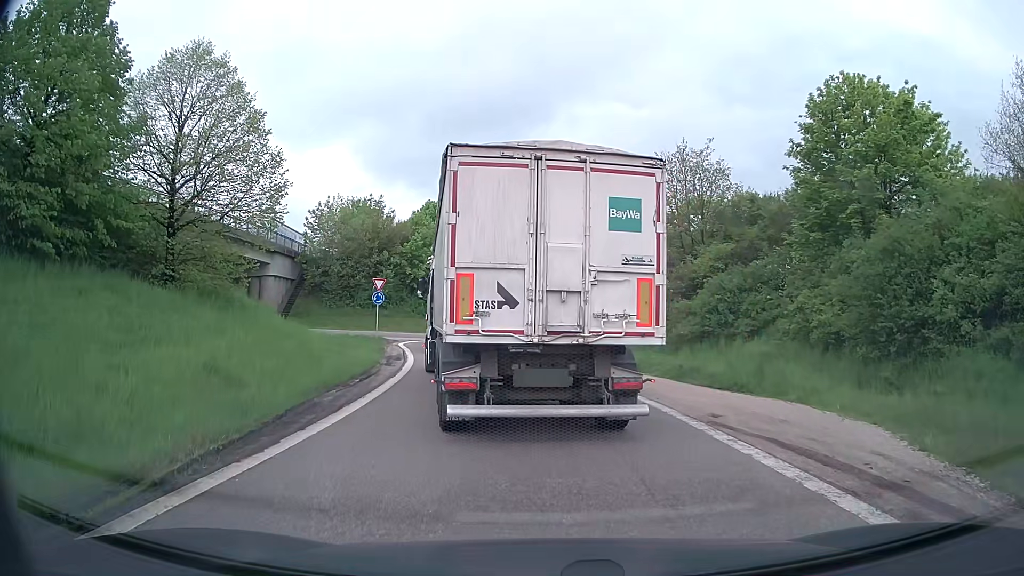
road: trunk_link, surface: asphalt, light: Day
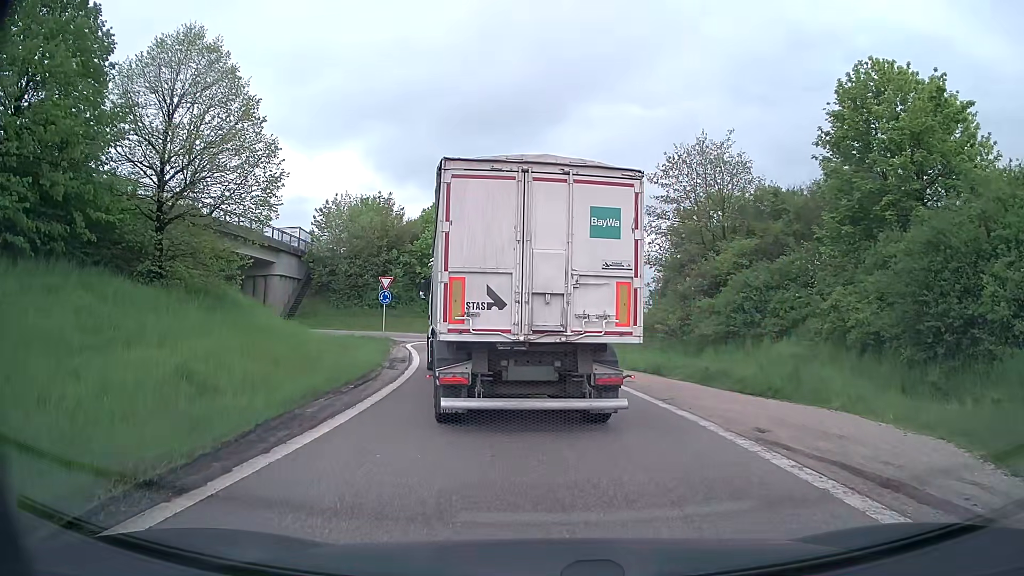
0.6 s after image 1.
(0.0, +1.8) m; -1°
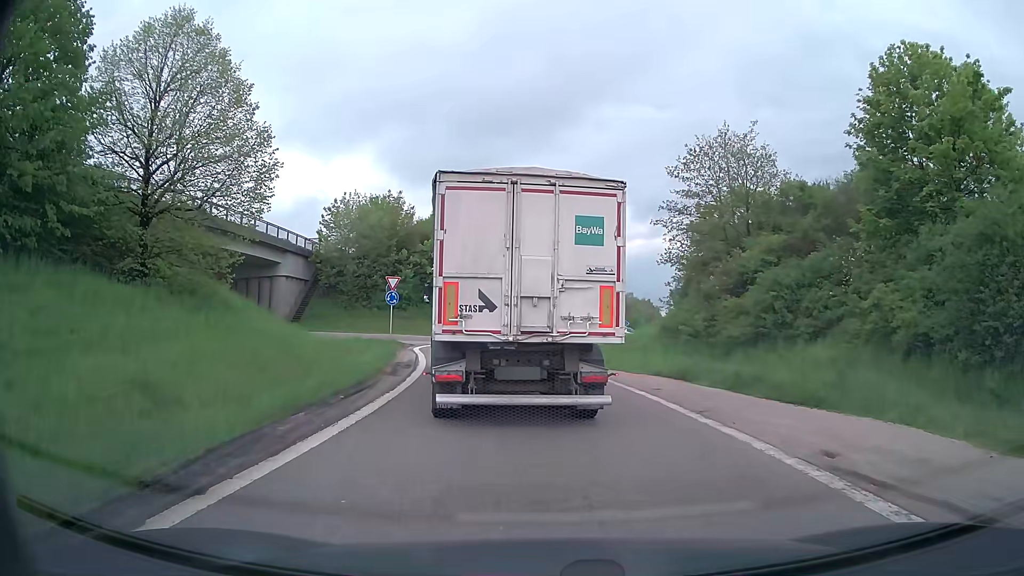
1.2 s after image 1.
(0.0, +2.0) m; -2°
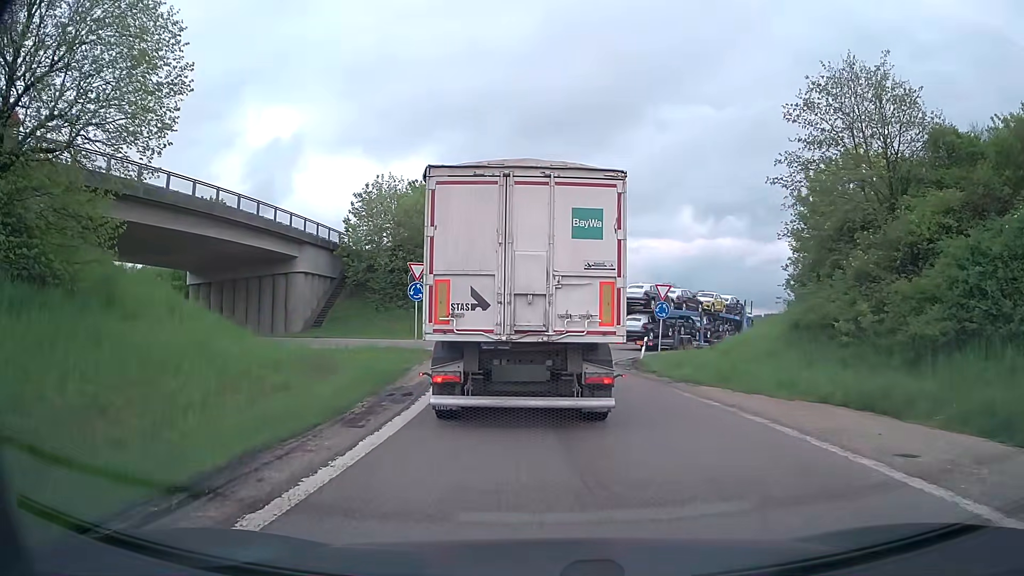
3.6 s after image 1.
(-0.4, +9.8) m; -5°
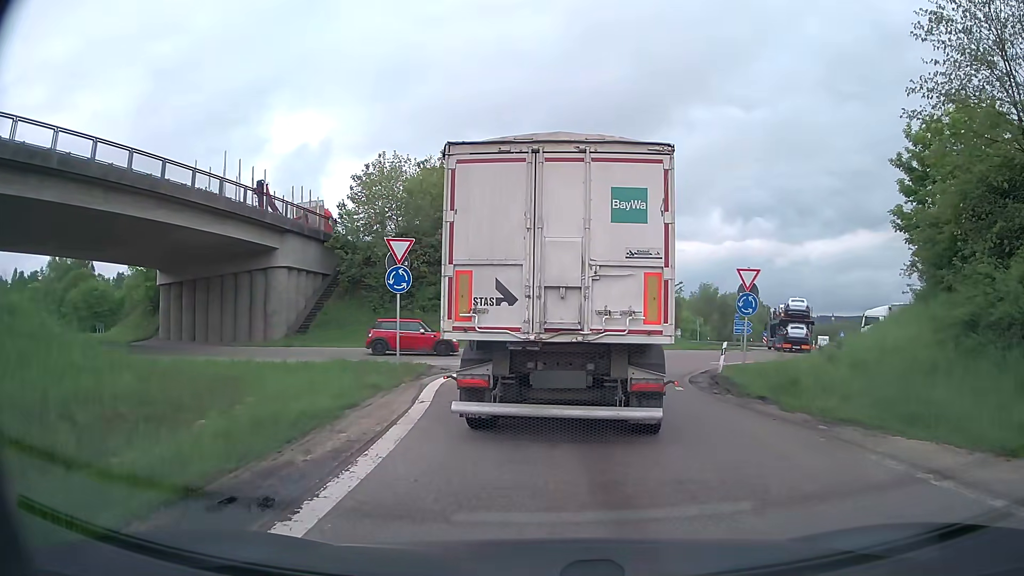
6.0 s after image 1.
(-0.3, +8.6) m; -2°
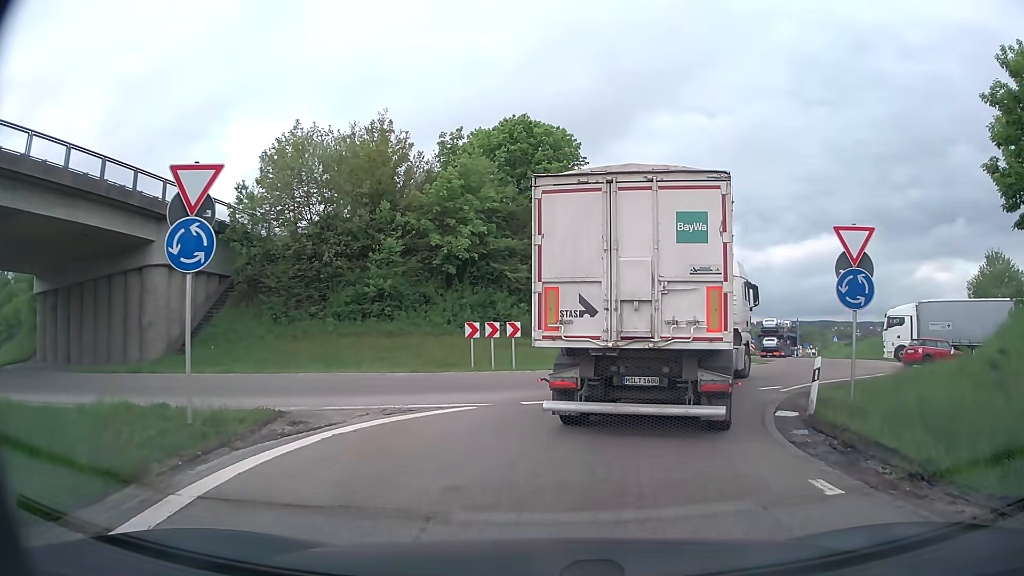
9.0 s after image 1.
(+0.2, +10.3) m; +3°
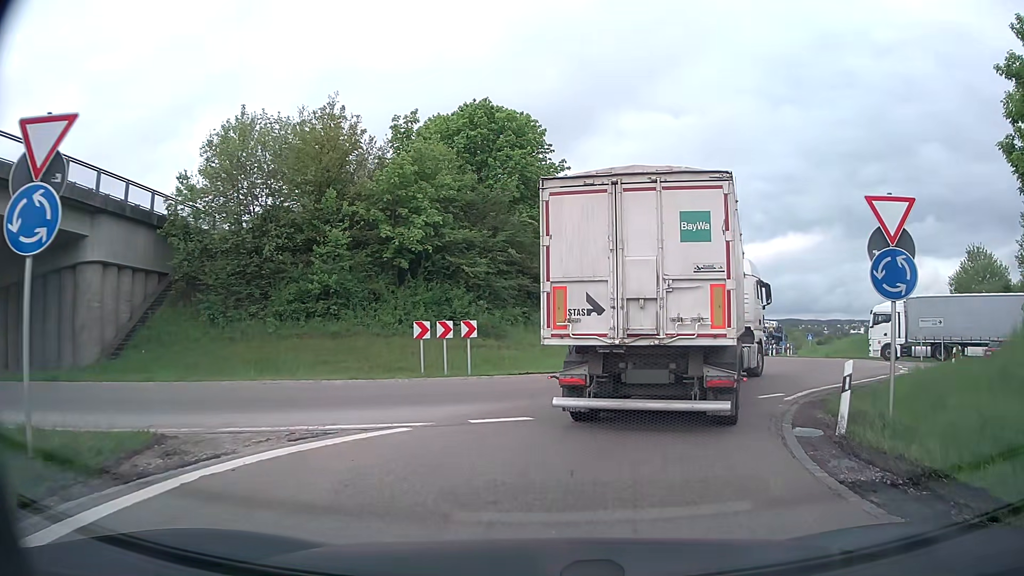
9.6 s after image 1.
(+0.1, +2.9) m; +2°
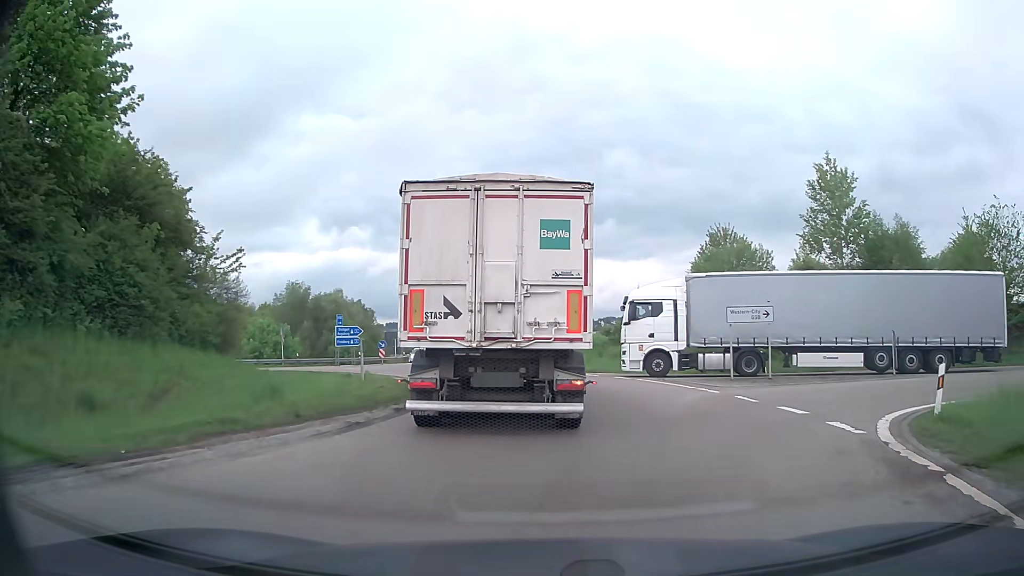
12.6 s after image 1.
(+4.3, +17.0) m; +29°
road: primary
(0, +10) (0, +20) (-3, +30) (-7, +39) (-9, +49) (-10, +58) (-9, +68) (-10, +78) (-11, +88) (-13, +98) m
